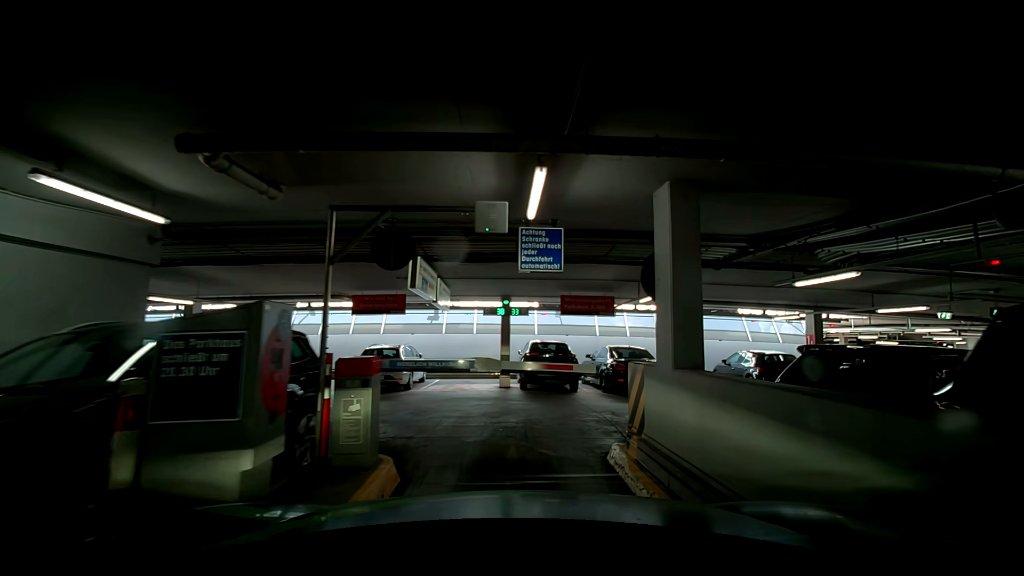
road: service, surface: asphalt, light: Day
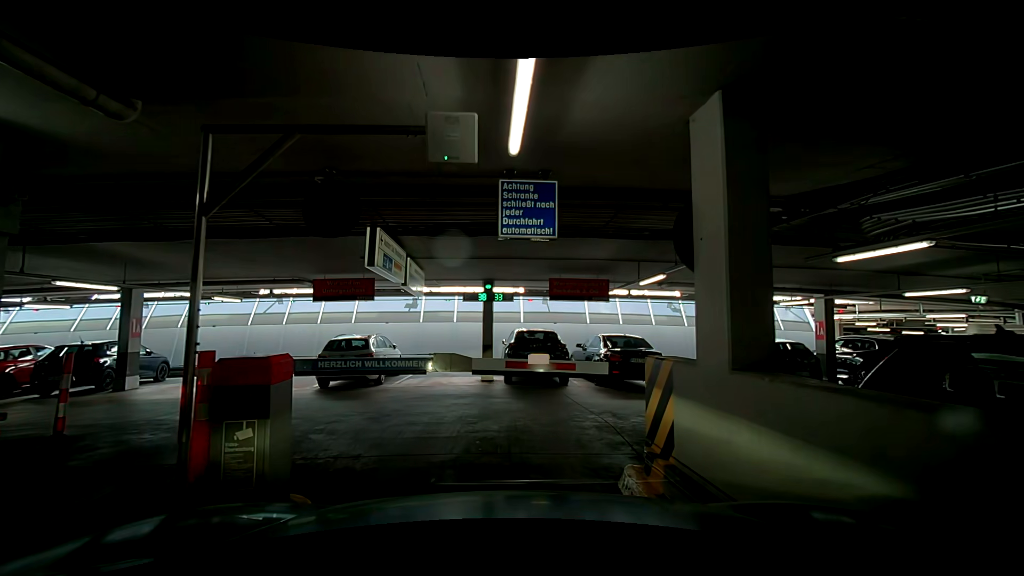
(0.0, +1.5) m; 0°
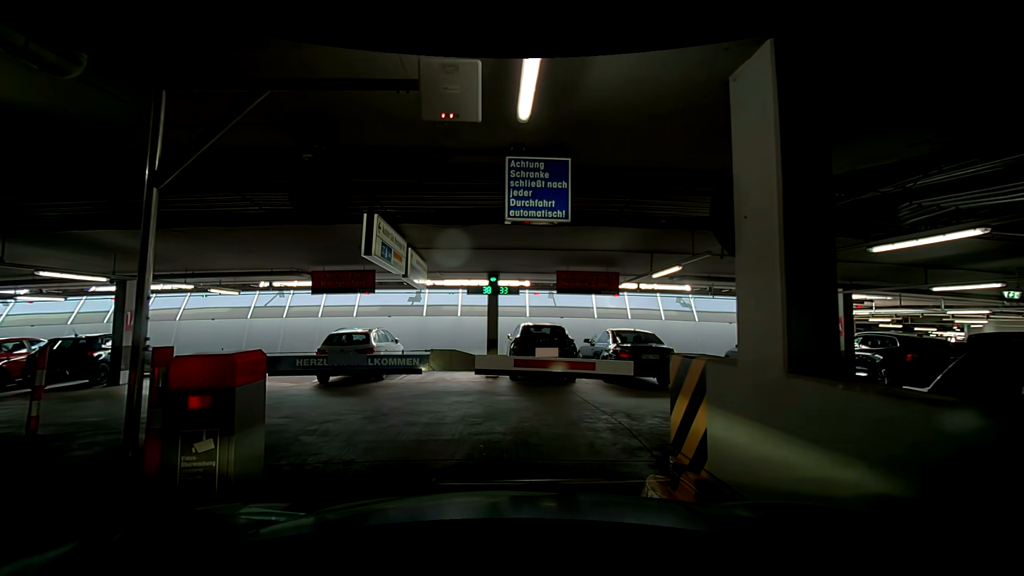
(0.0, +0.5) m; 0°
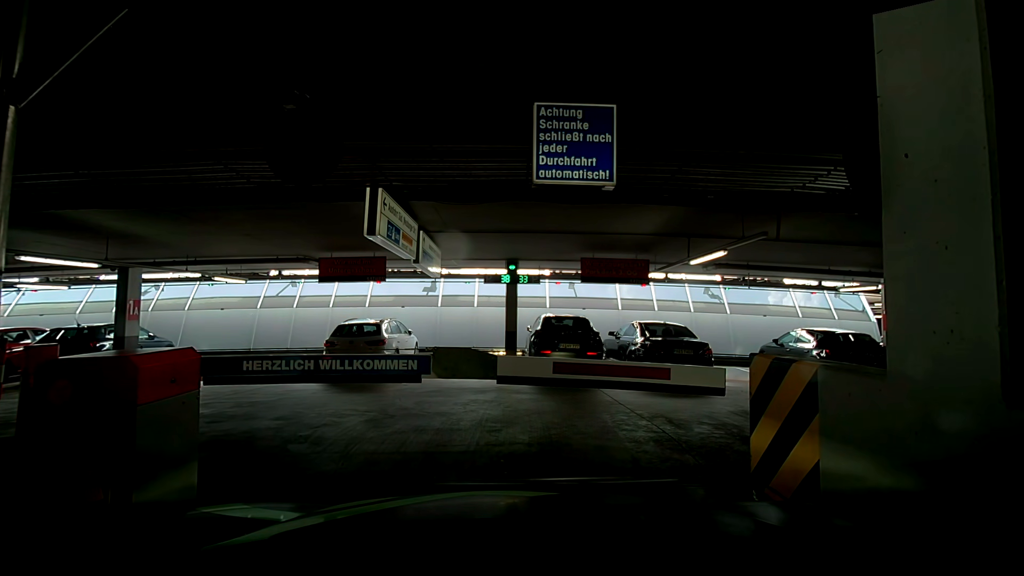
(0.0, +0.9) m; 0°
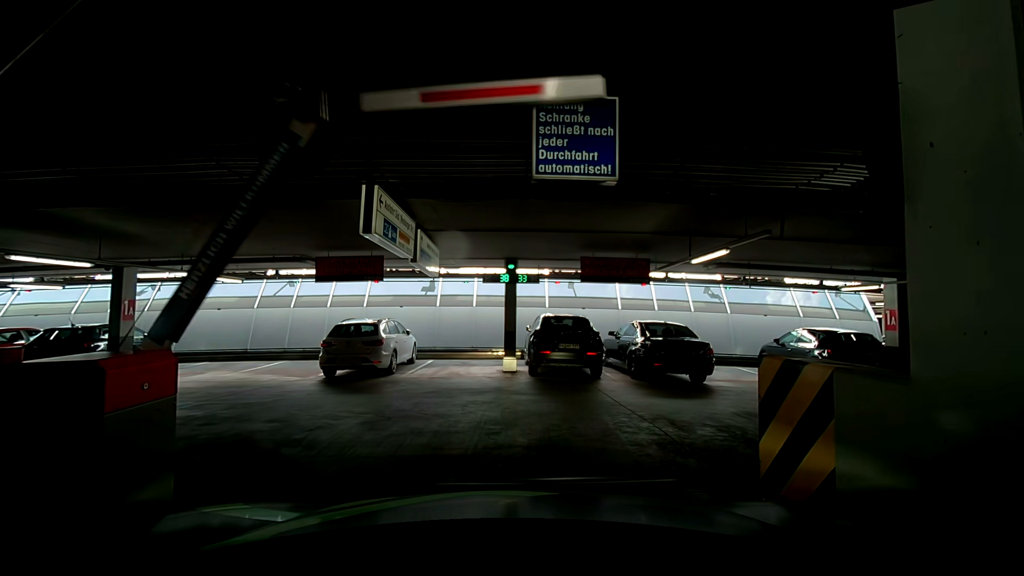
(0.0, +0.1) m; 0°
